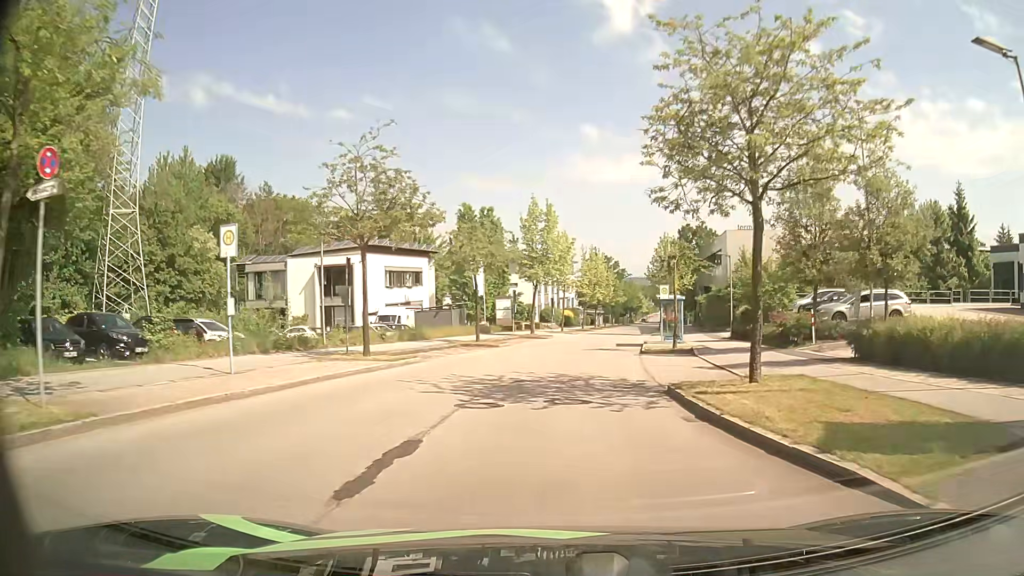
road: residential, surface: asphalt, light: Day
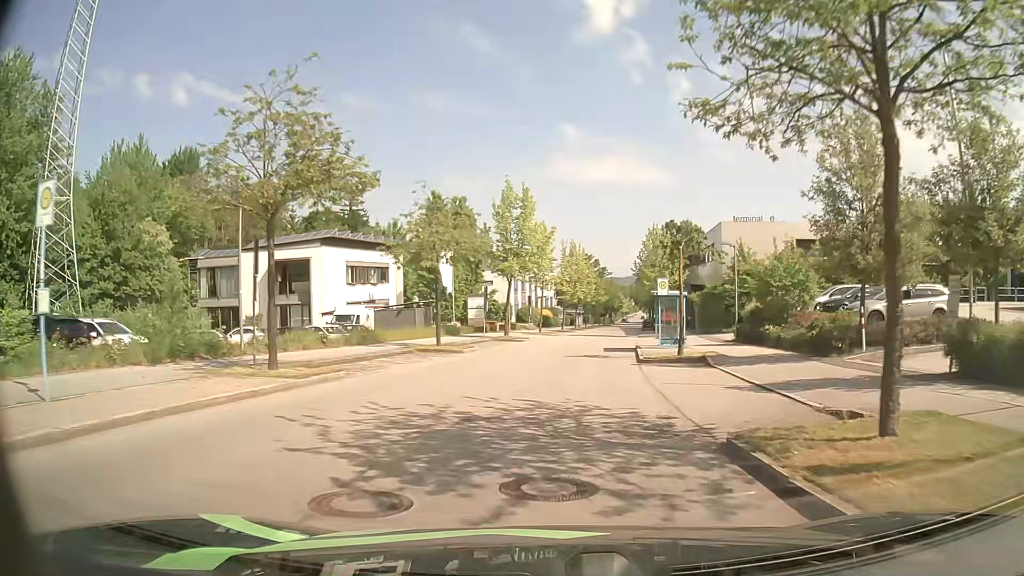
(+0.1, +5.6) m; +2°
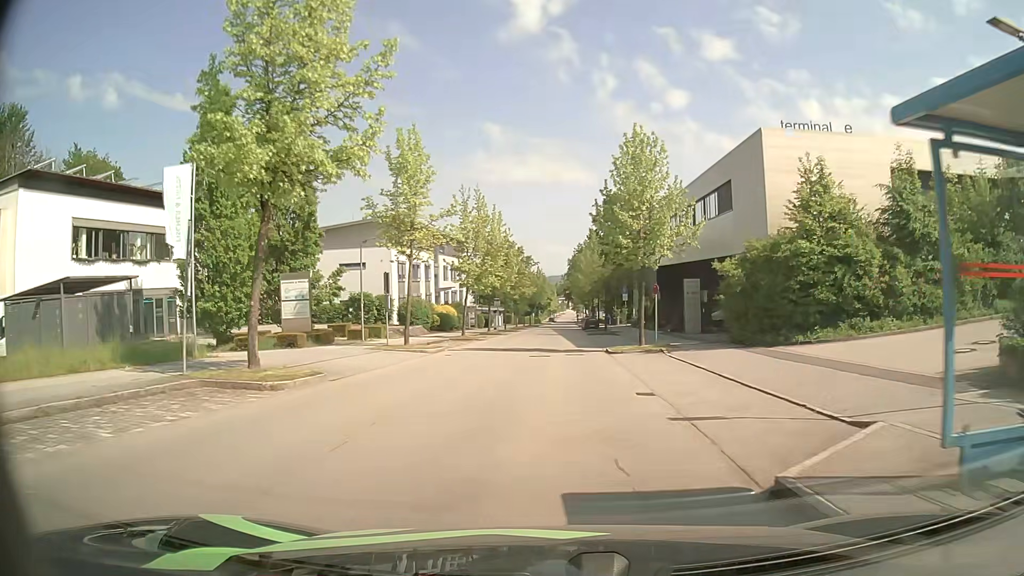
(+1.7, +28.1) m; +6°
(0, +10) (0, +20) (0, +30) (0, +40) (+1, +50) (+1, +60) (+1, +70) (+2, +80) (+2, +90) (+2, +100) m
